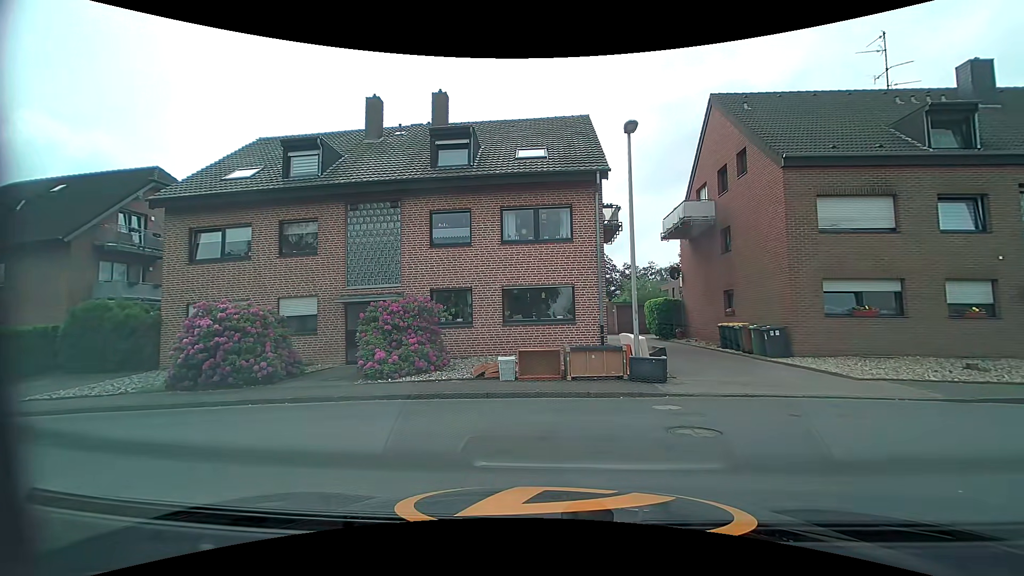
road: residential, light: Day
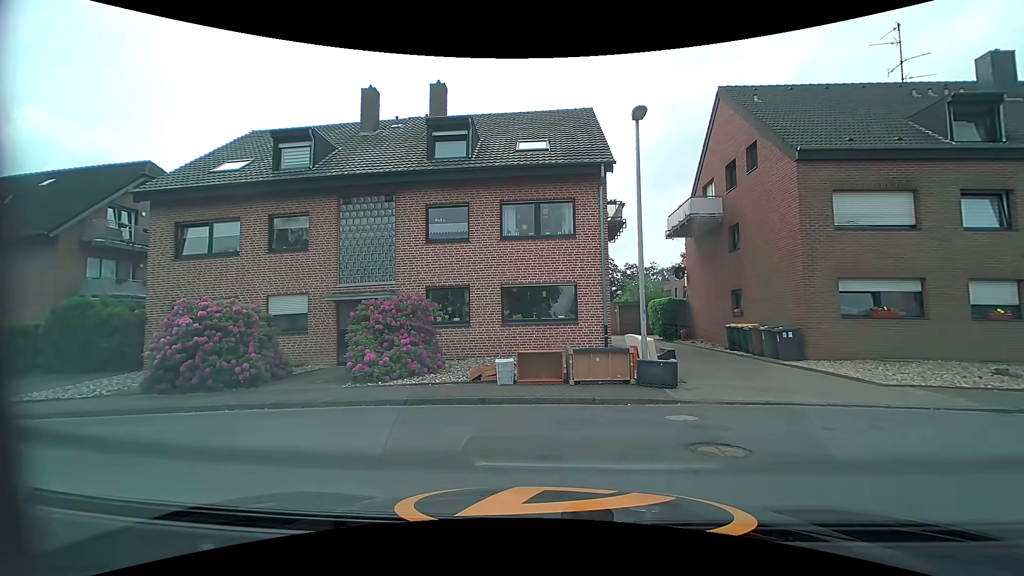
(0.0, +0.8) m; 0°
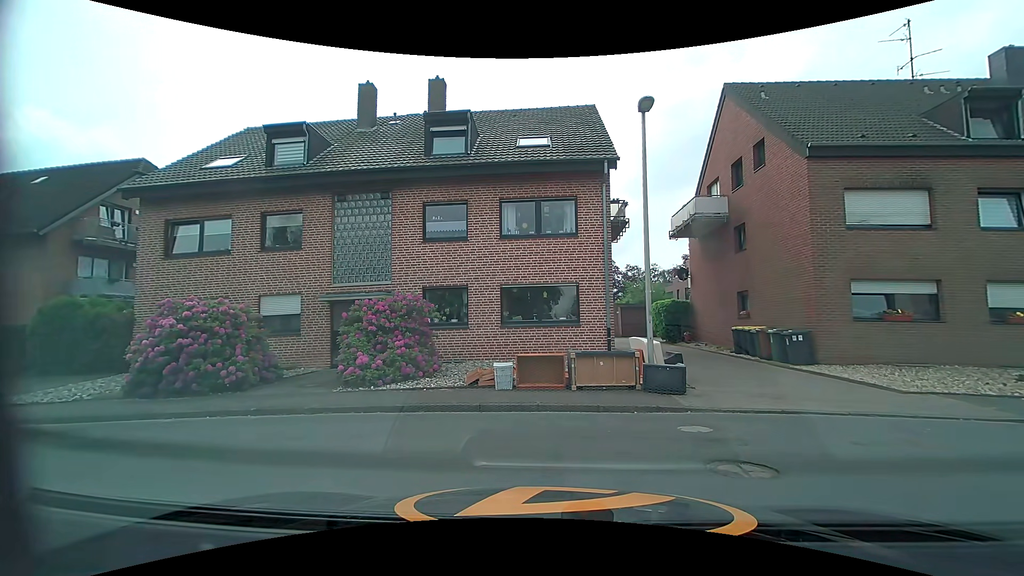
(0.0, +0.6) m; 0°
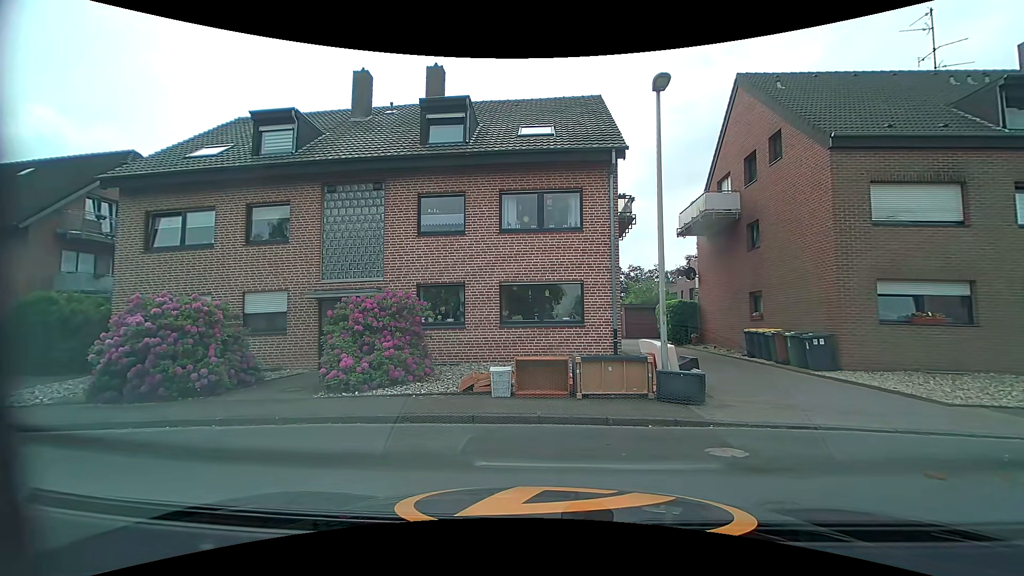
(0.0, +1.0) m; 0°
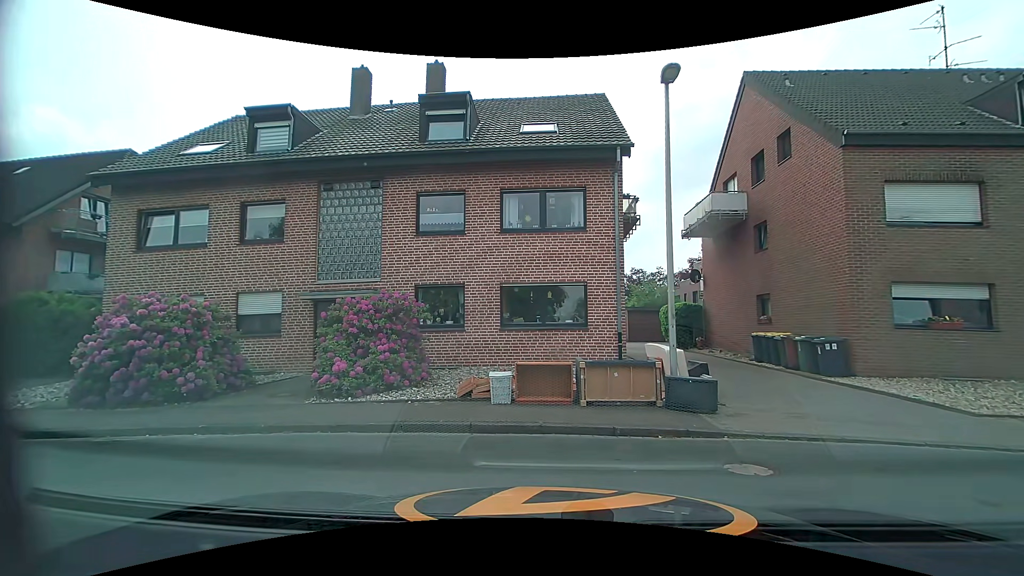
(0.0, +0.5) m; 0°
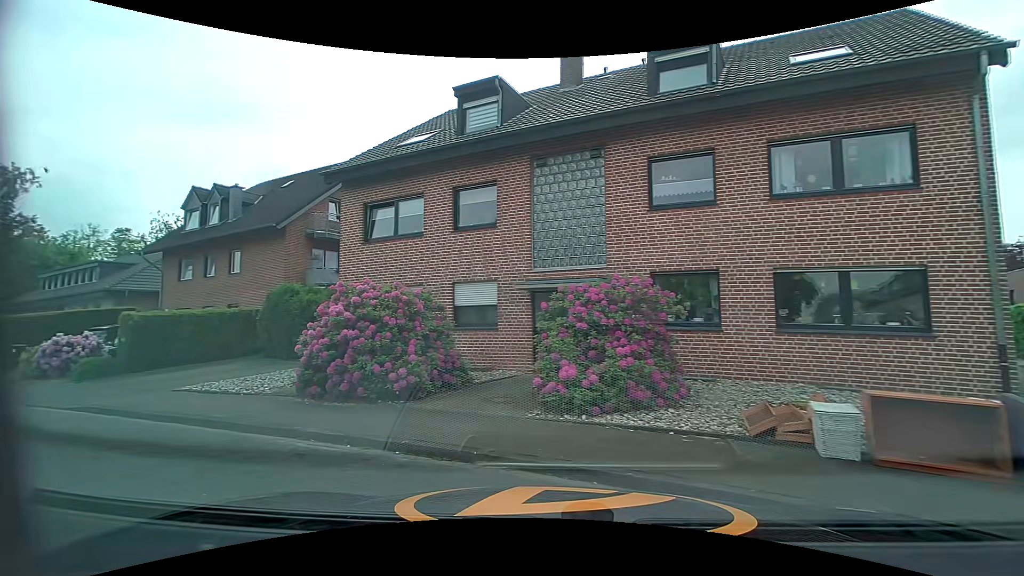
(-0.5, +3.0) m; -27°
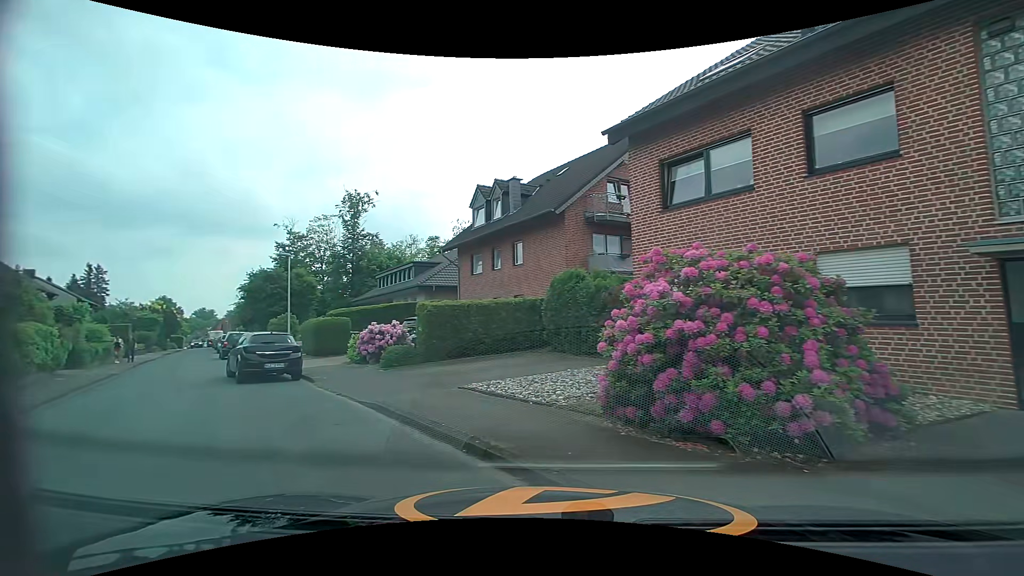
(-0.9, +3.8) m; -29°
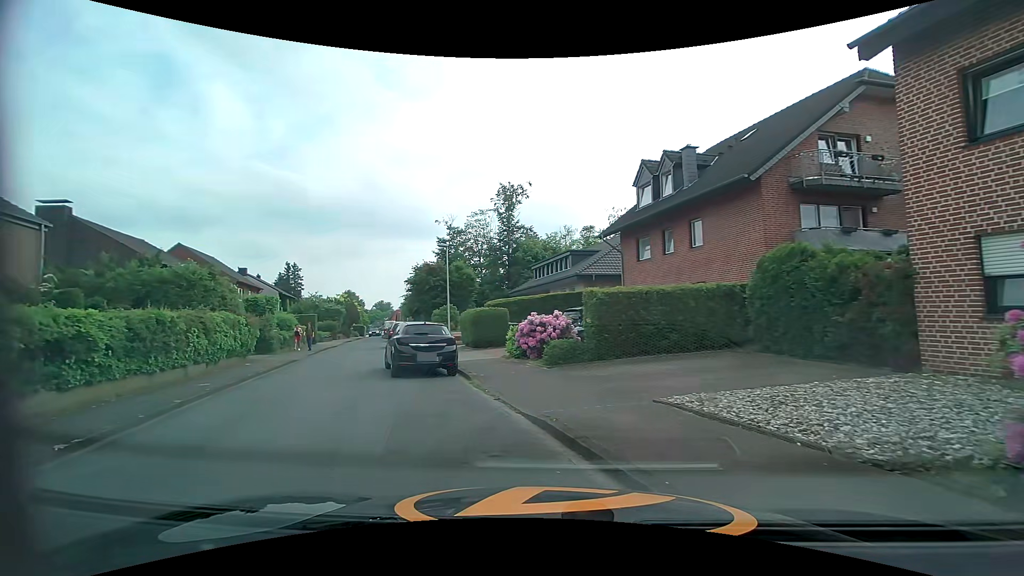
(-0.3, +2.7) m; -15°
(-3, +10) (-7, +18) (-10, +28) (-13, +38) (-16, +47) (-19, +57) (-22, +66) (-25, +76) (-28, +85) (-31, +95) m
